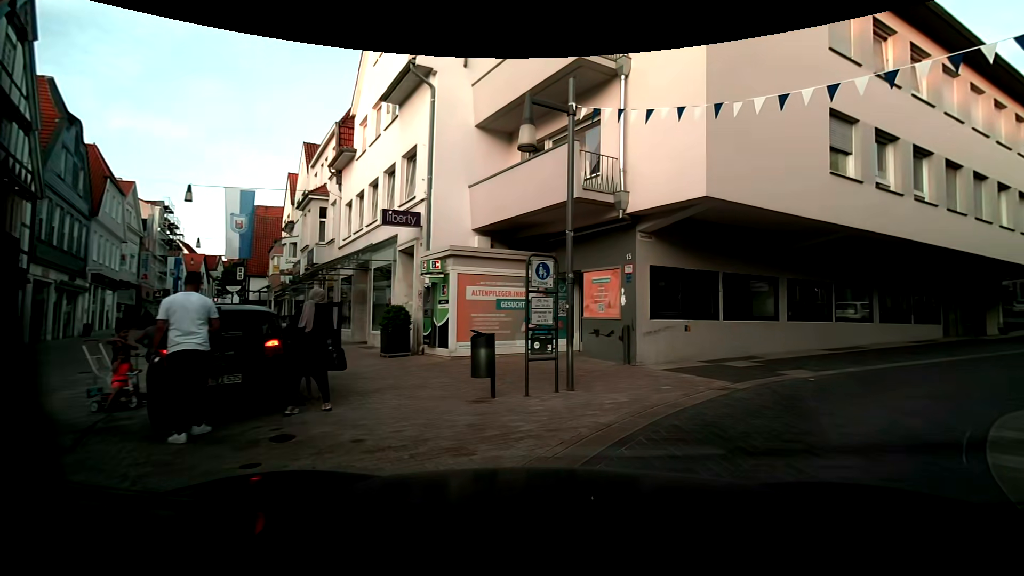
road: residential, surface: paving_stones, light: Day
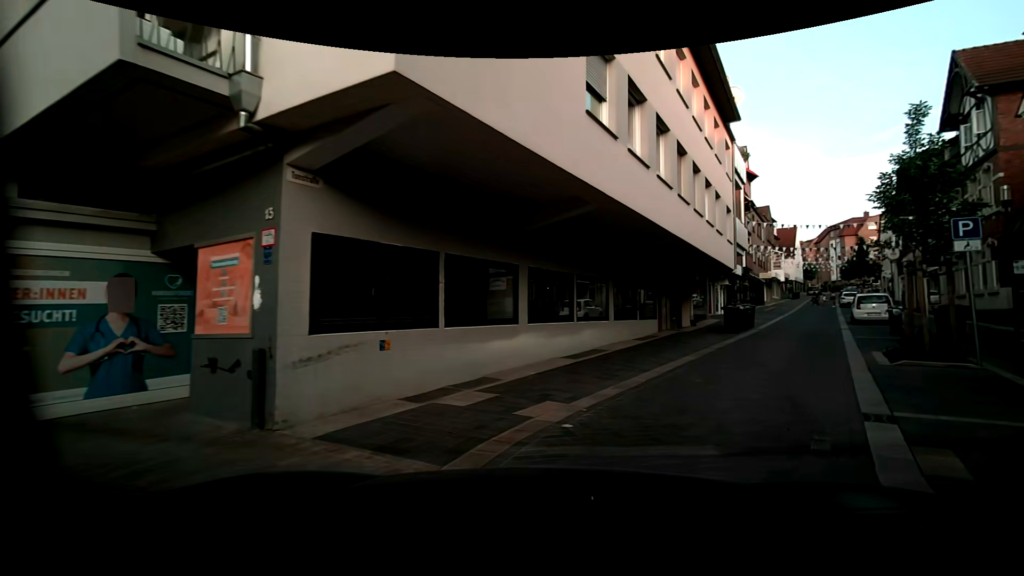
(+1.2, +5.2) m; +25°
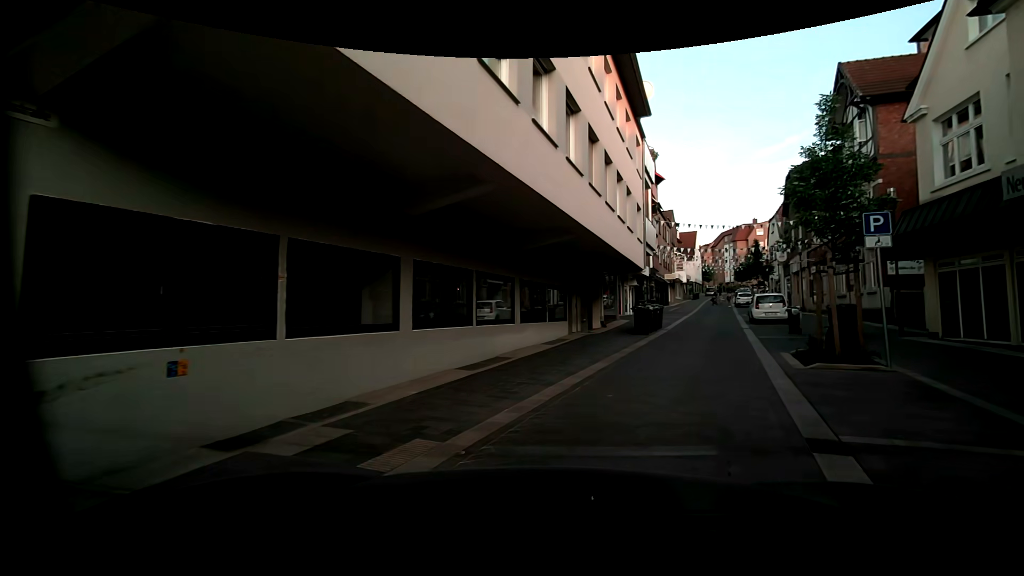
(+0.2, +1.8) m; +12°
